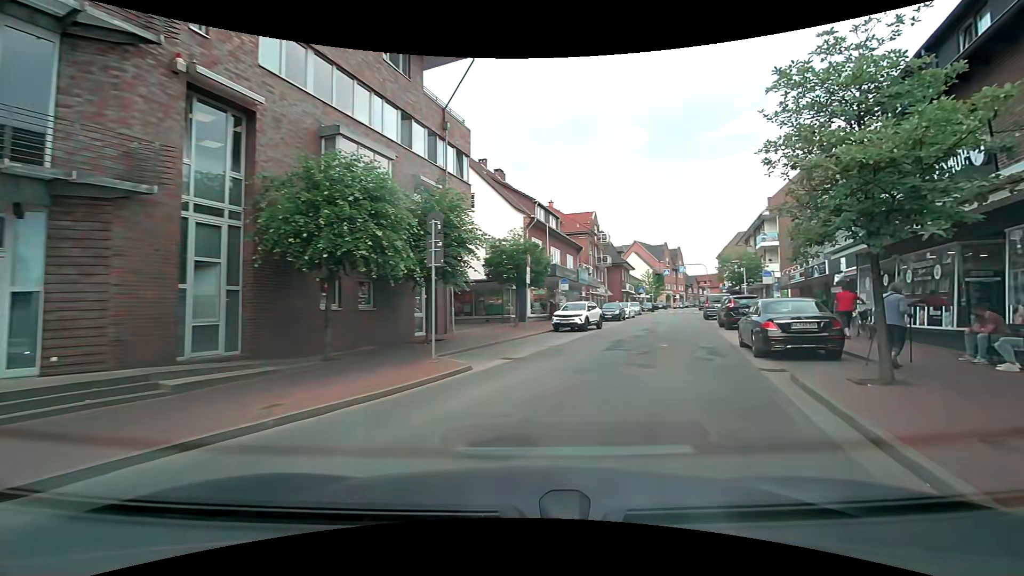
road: unclassified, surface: asphalt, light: Day
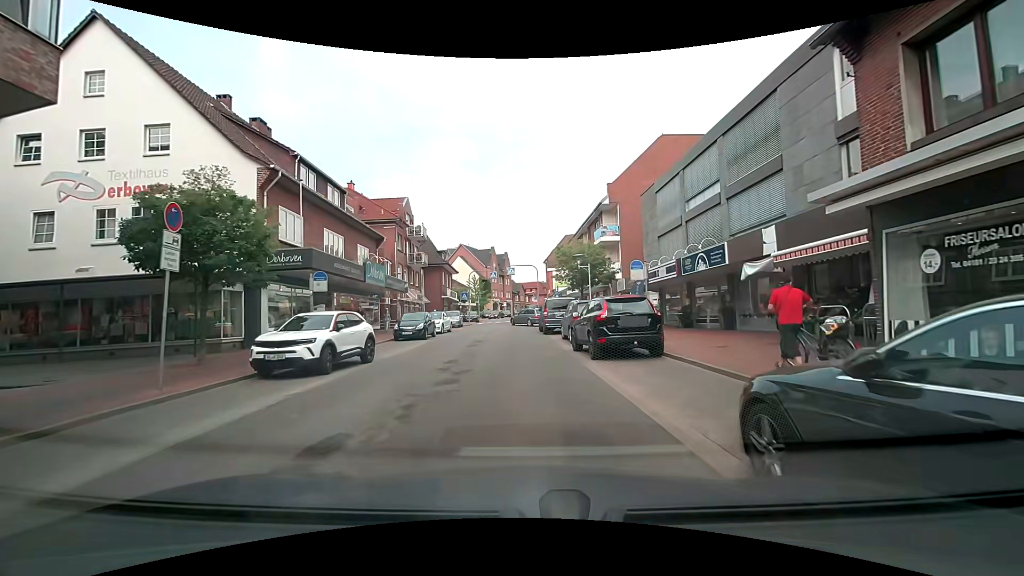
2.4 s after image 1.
(+3.0, +12.8) m; +18°
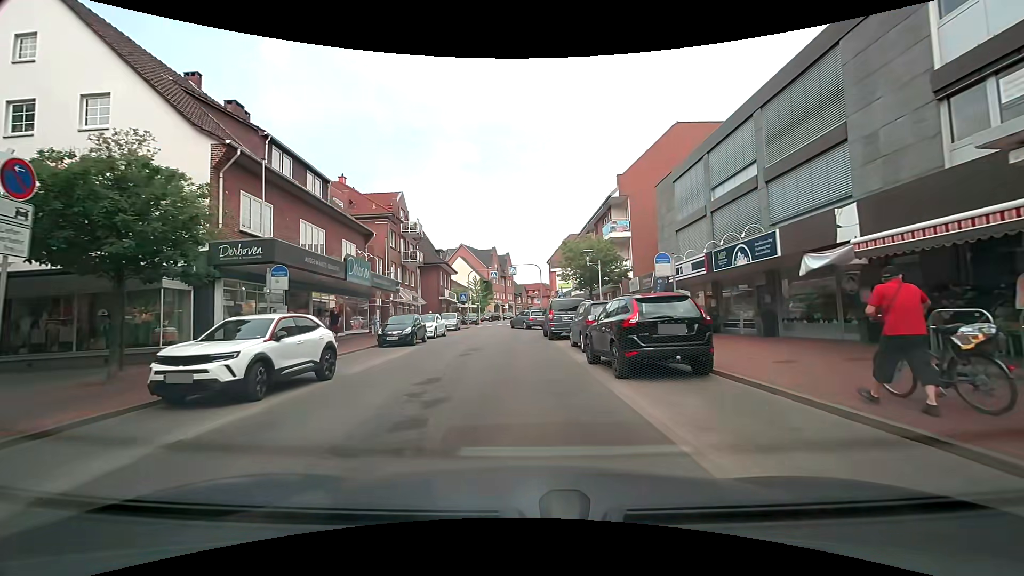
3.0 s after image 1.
(+0.1, +3.2) m; +2°
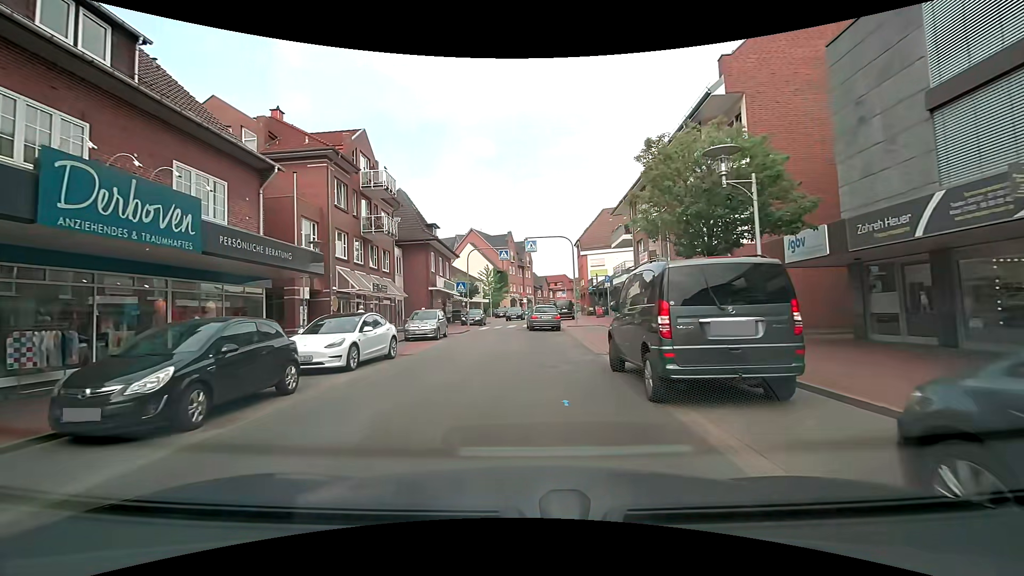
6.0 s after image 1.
(-0.5, +16.3) m; -2°
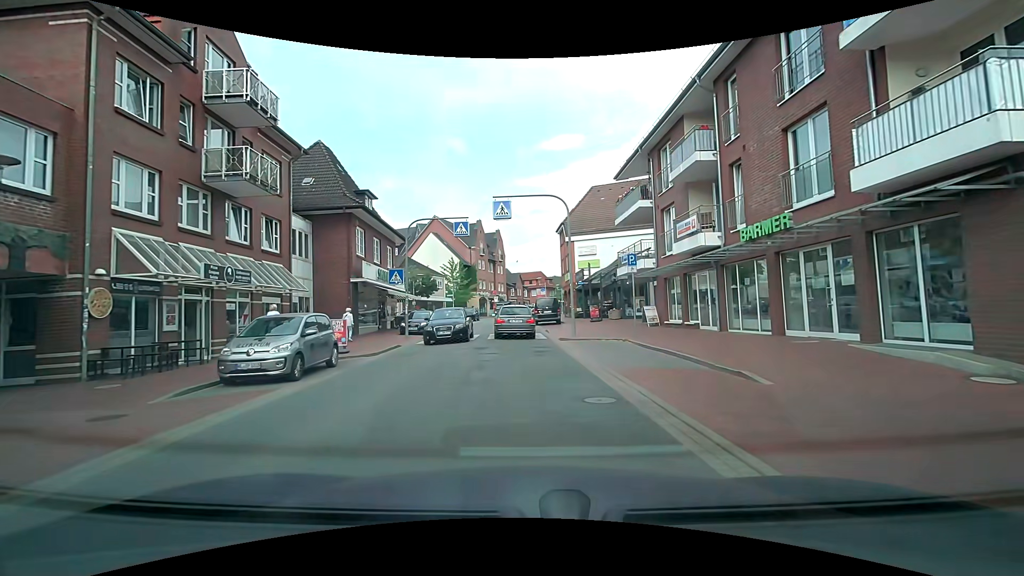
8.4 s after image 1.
(-0.1, +12.6) m; +3°
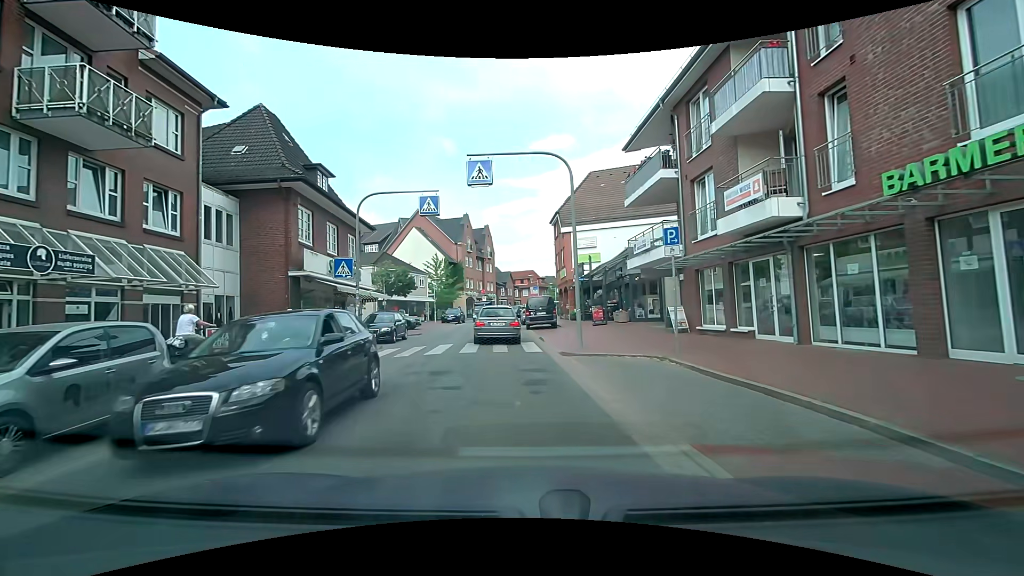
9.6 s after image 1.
(0.0, +5.9) m; -1°
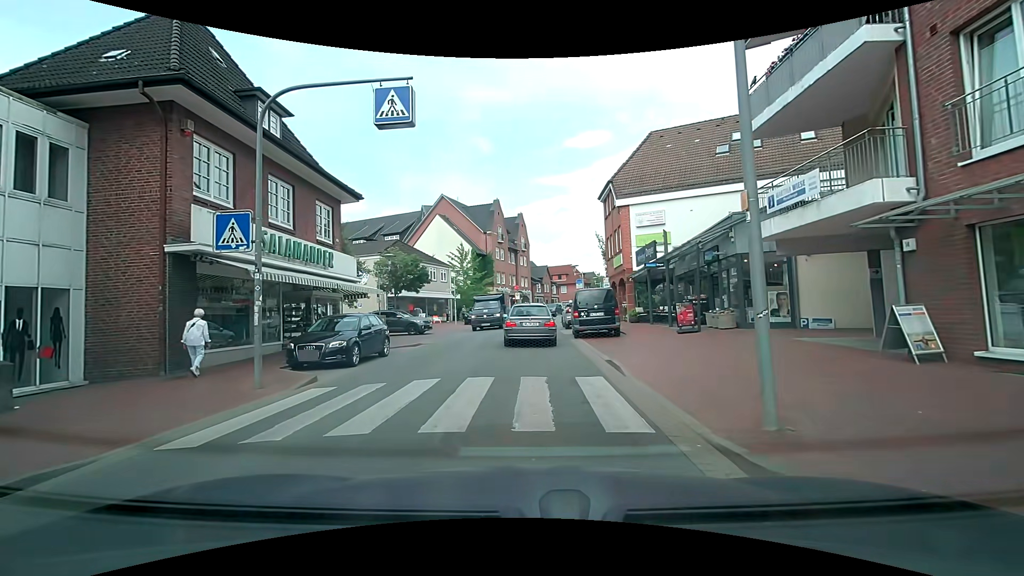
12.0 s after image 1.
(-0.1, +9.4) m; -2°
